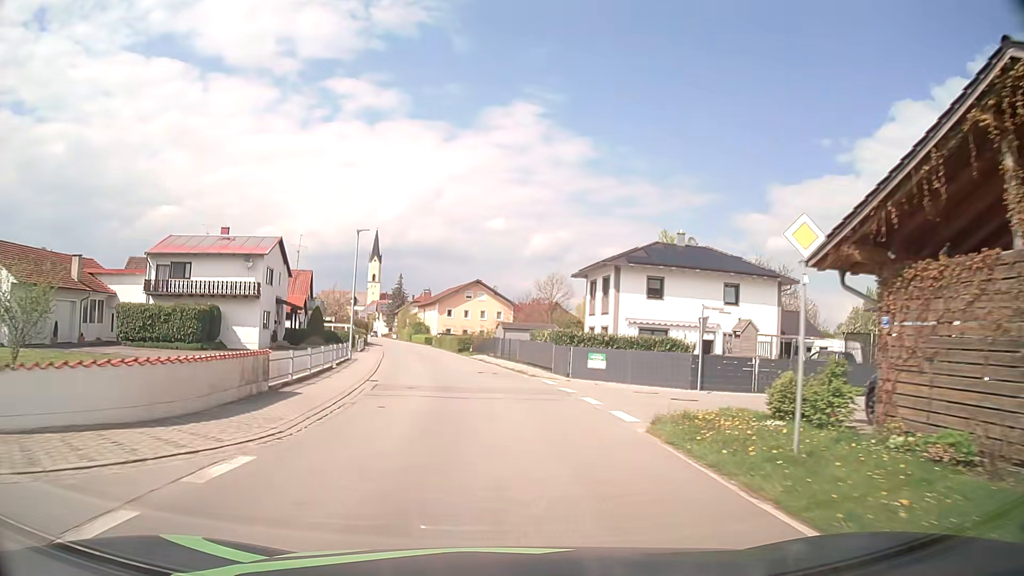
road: secondary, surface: asphalt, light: Day
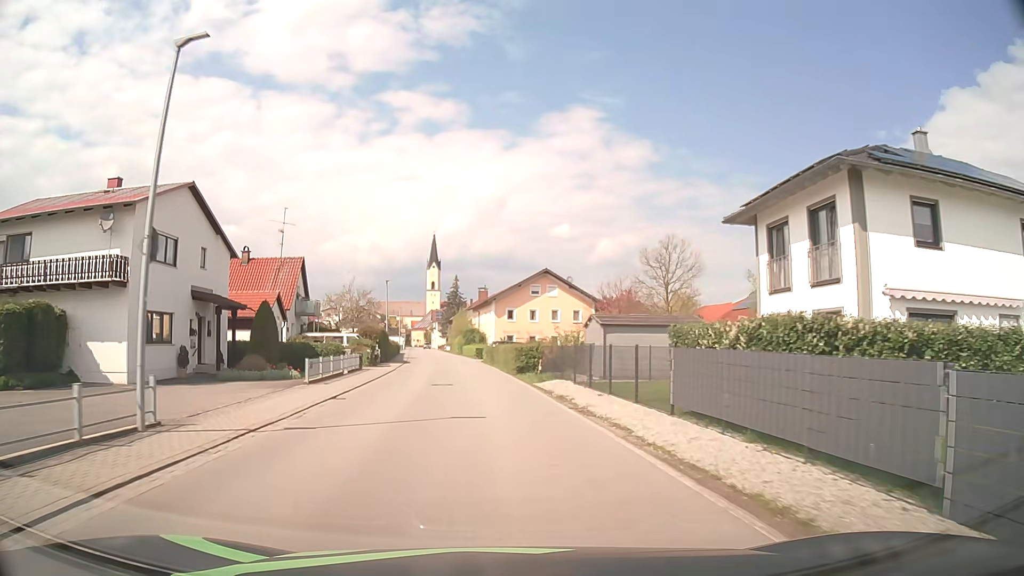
(-1.0, +23.0) m; -6°
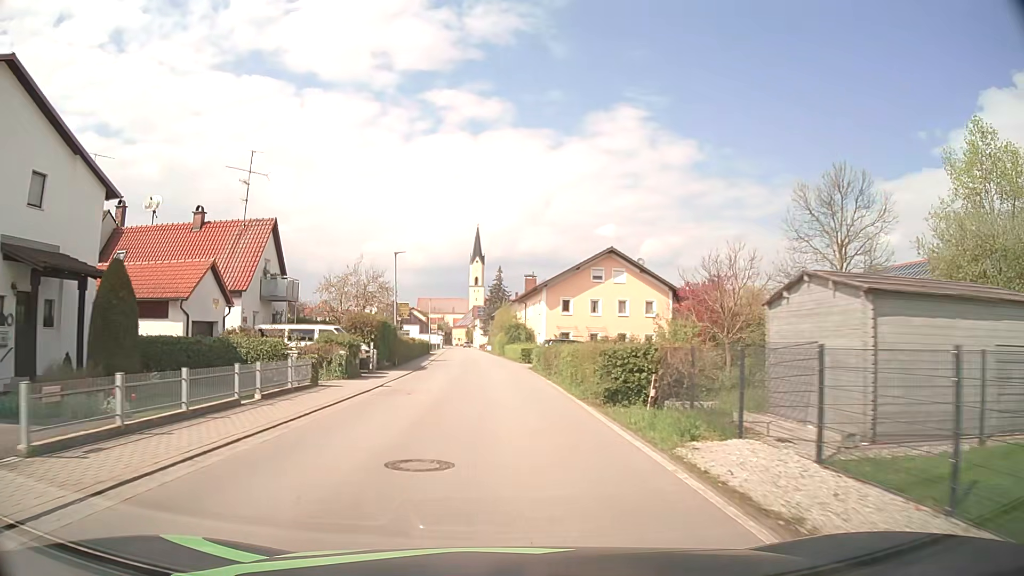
(-0.7, +15.2) m; -4°
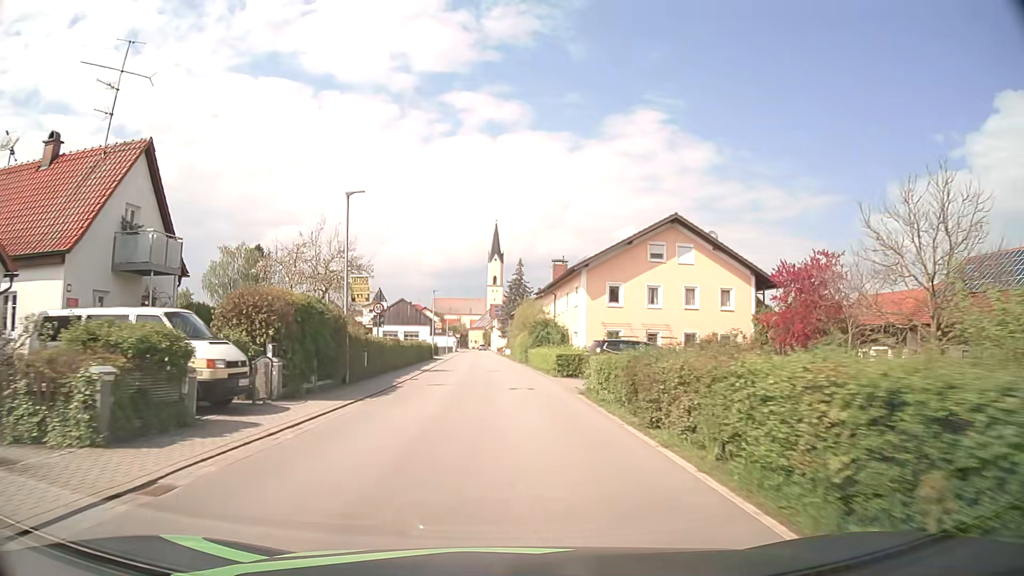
(-0.3, +15.3) m; -2°
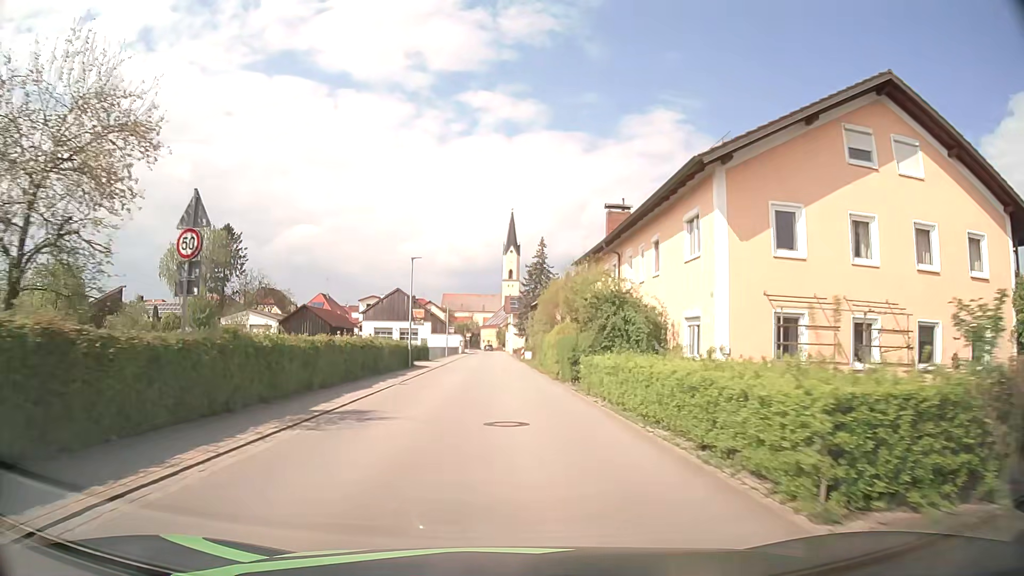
(-0.3, +22.9) m; -1°
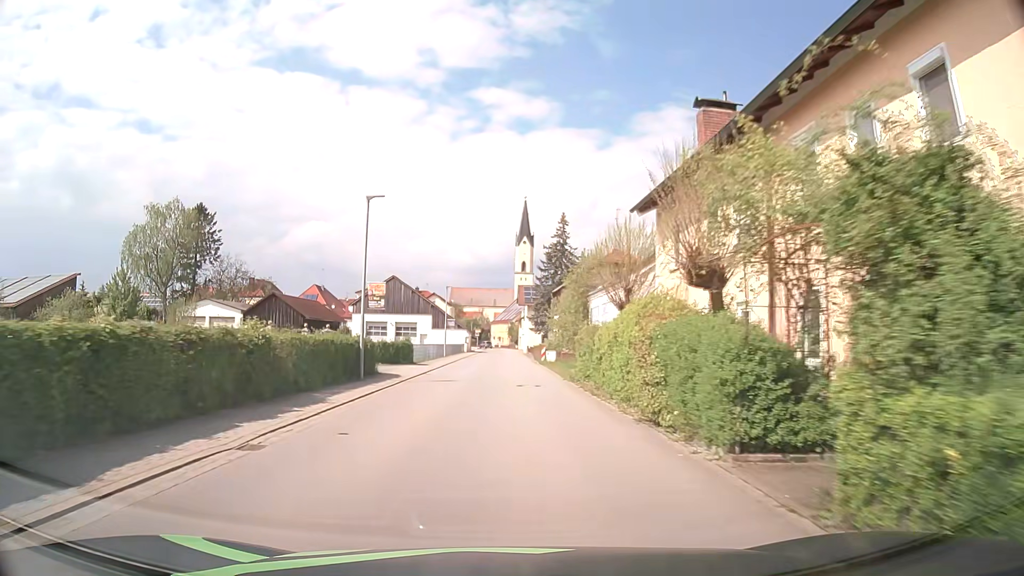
(-0.2, +15.2) m; -1°
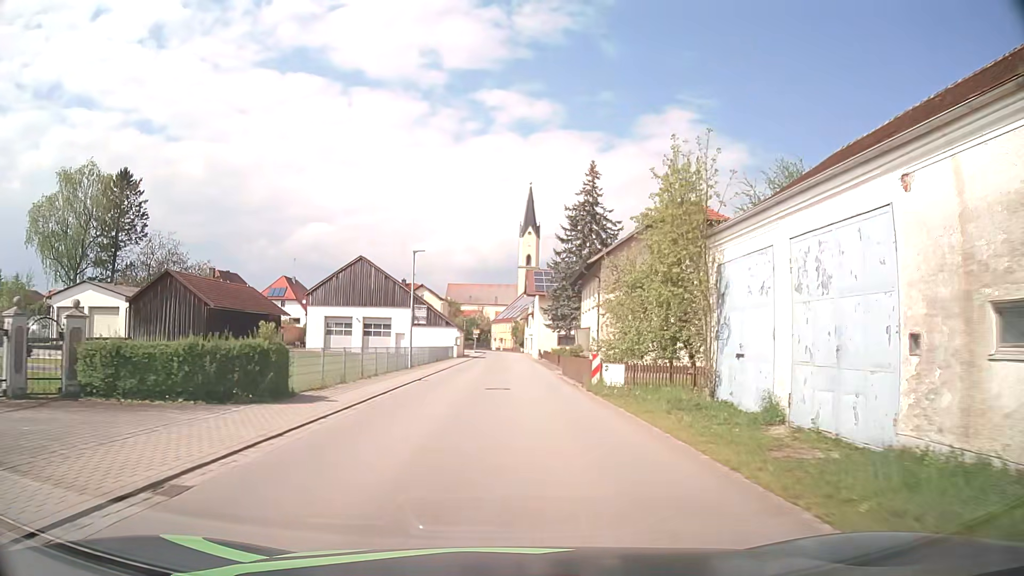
(-0.2, +22.9) m; 0°
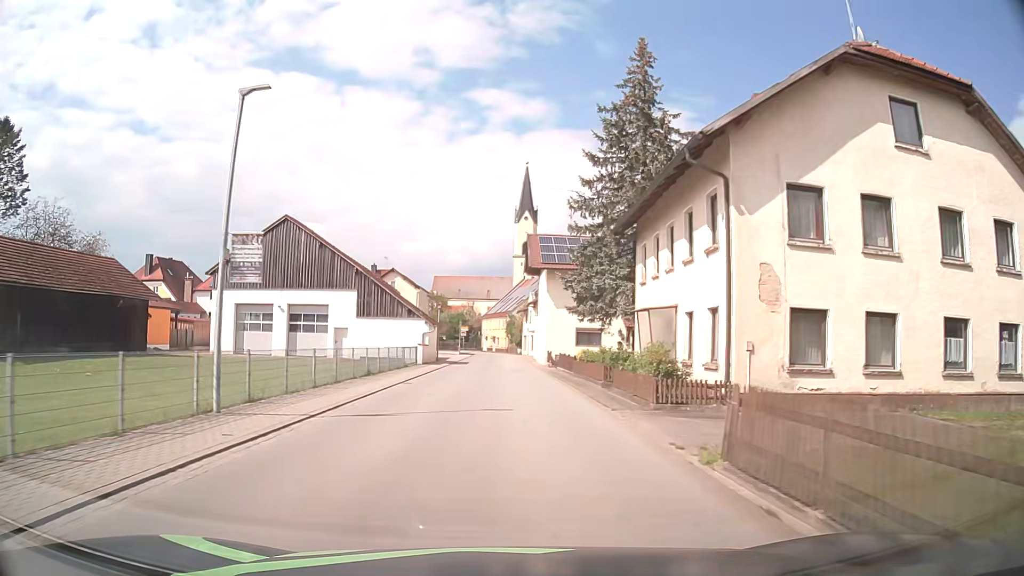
(+0.1, +22.6) m; 0°
(0, +10) (0, +20) (0, +30) (0, +40) (0, +50) (0, +60) (0, +70) (0, +80) (-1, +90) (-3, +100) m
